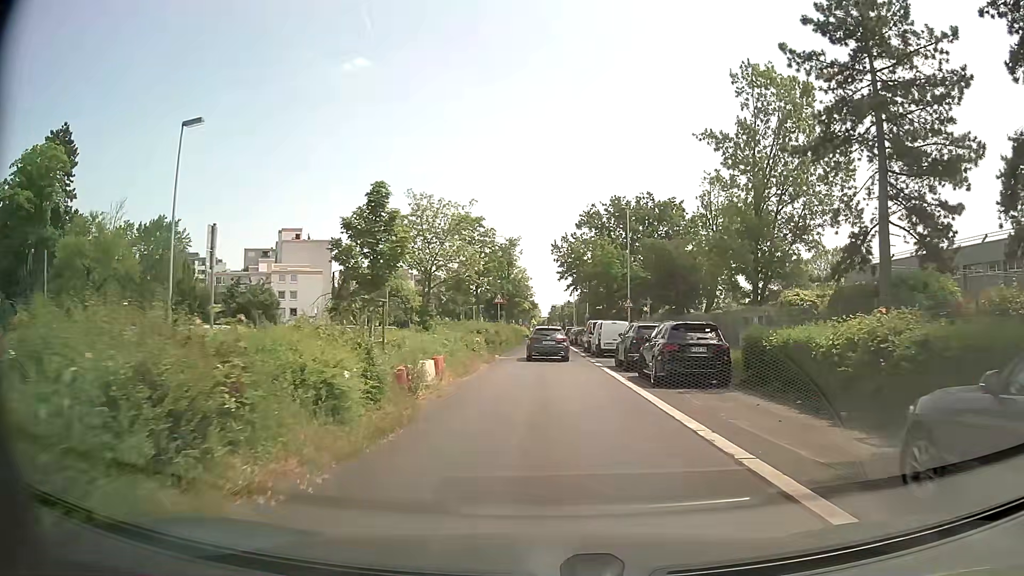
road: unclassified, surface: asphalt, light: Day
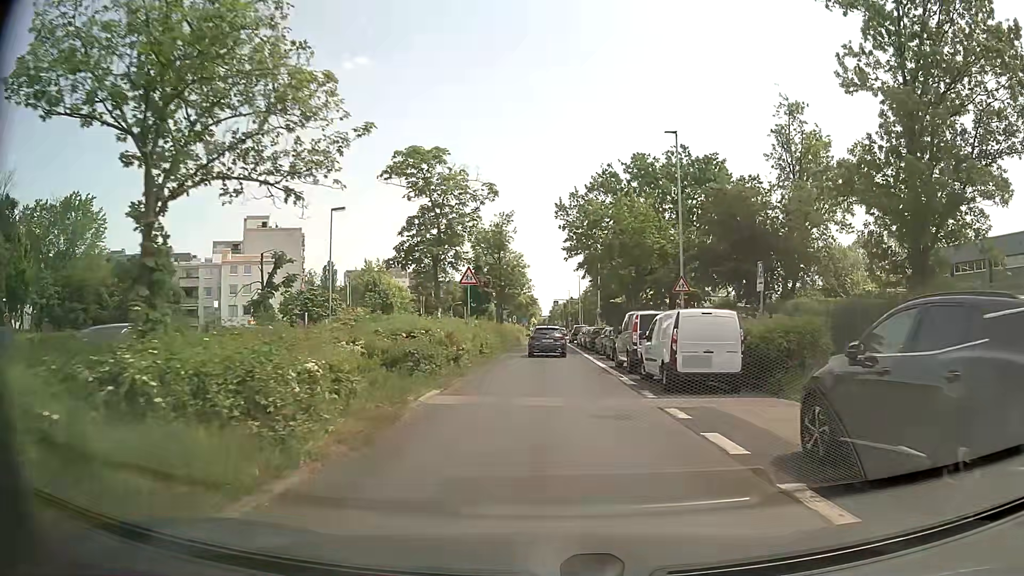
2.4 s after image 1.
(+0.1, +18.6) m; -1°
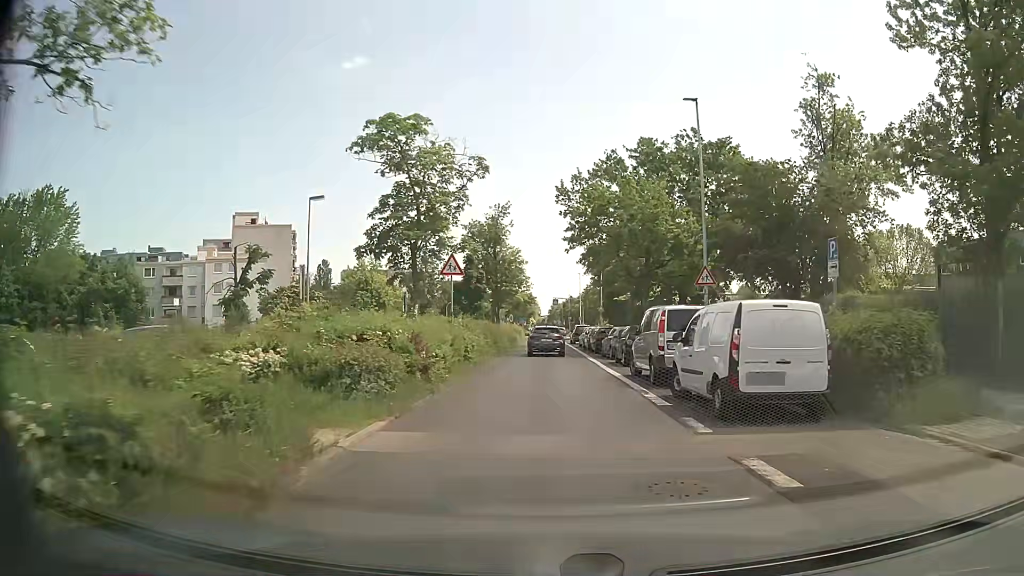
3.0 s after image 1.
(+0.1, +4.6) m; +1°
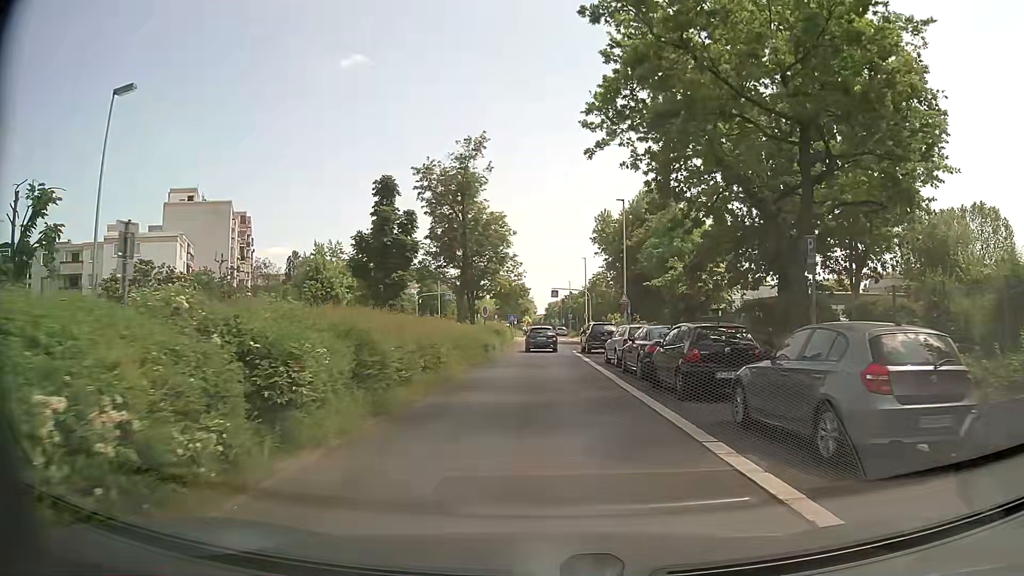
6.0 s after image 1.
(-0.1, +23.2) m; +1°
(0, +10) (0, +20) (0, +30) (-1, +40) (-1, +50) (-1, +60) (-1, +70) (-2, +80) (-2, +90) (-2, +100) m
